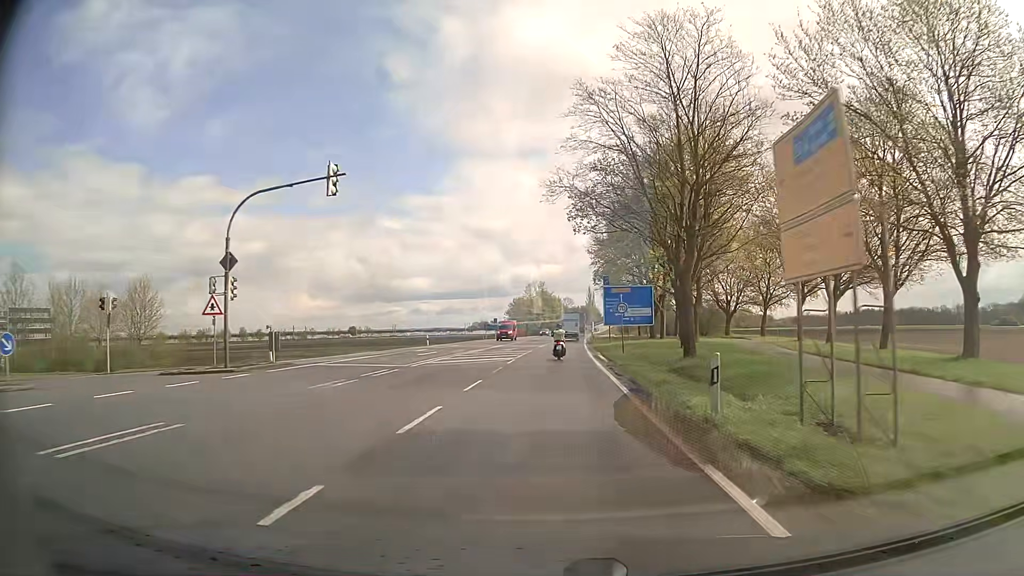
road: secondary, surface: asphalt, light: Day
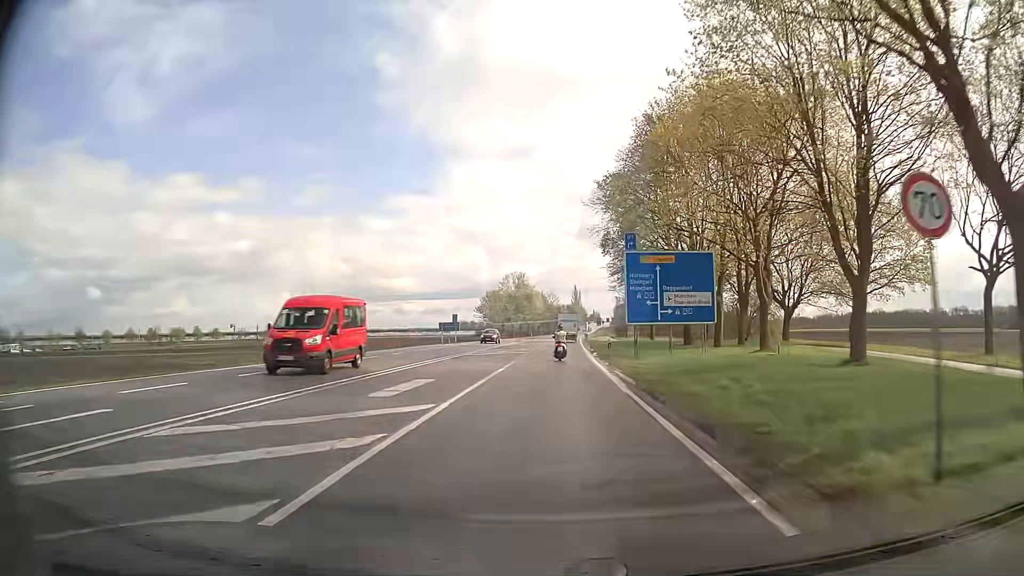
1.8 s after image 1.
(+0.2, +30.0) m; +2°
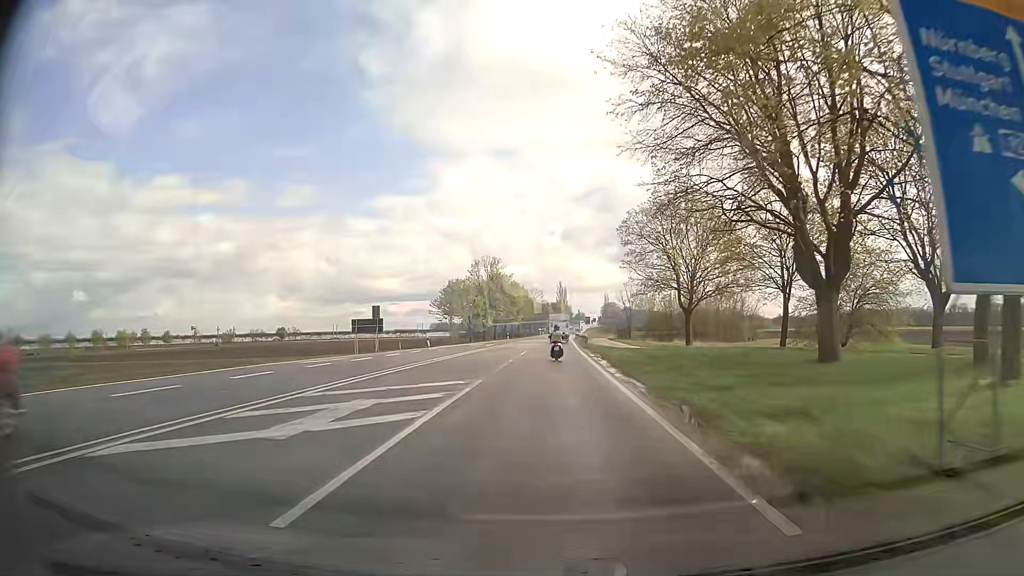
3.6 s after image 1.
(+0.1, +30.2) m; +1°
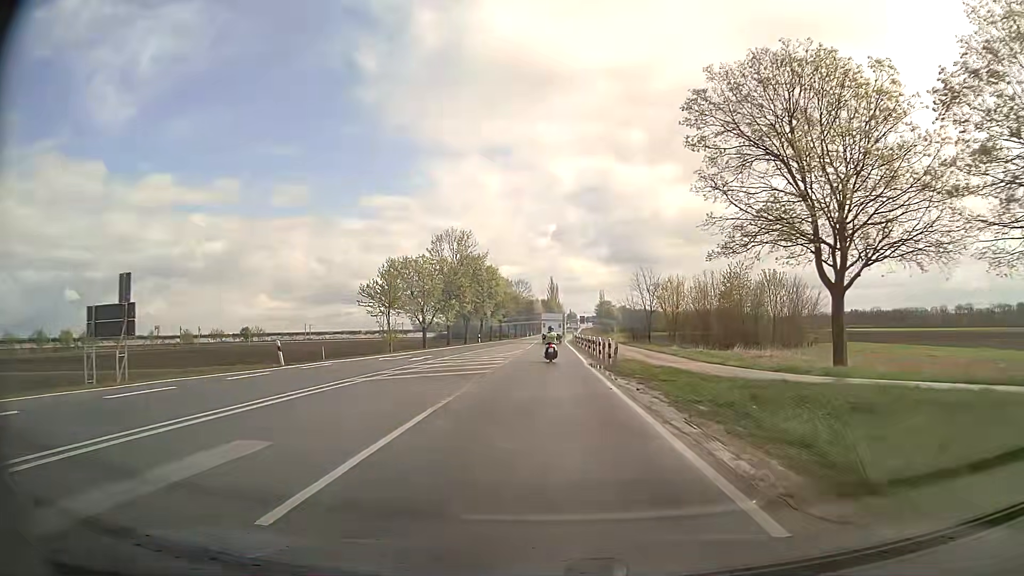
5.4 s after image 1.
(+0.3, +30.3) m; +1°
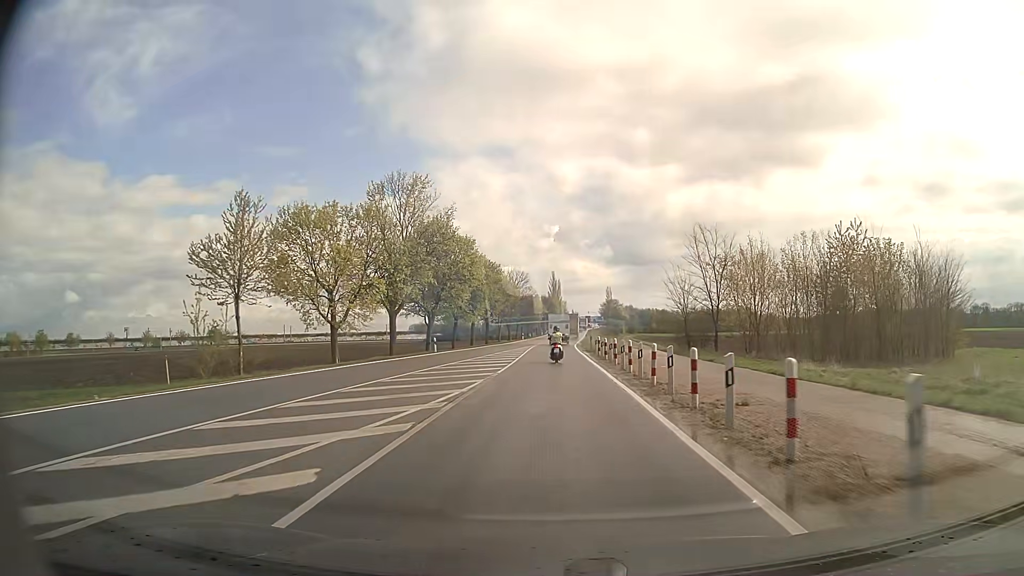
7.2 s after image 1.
(+0.1, +30.4) m; 0°
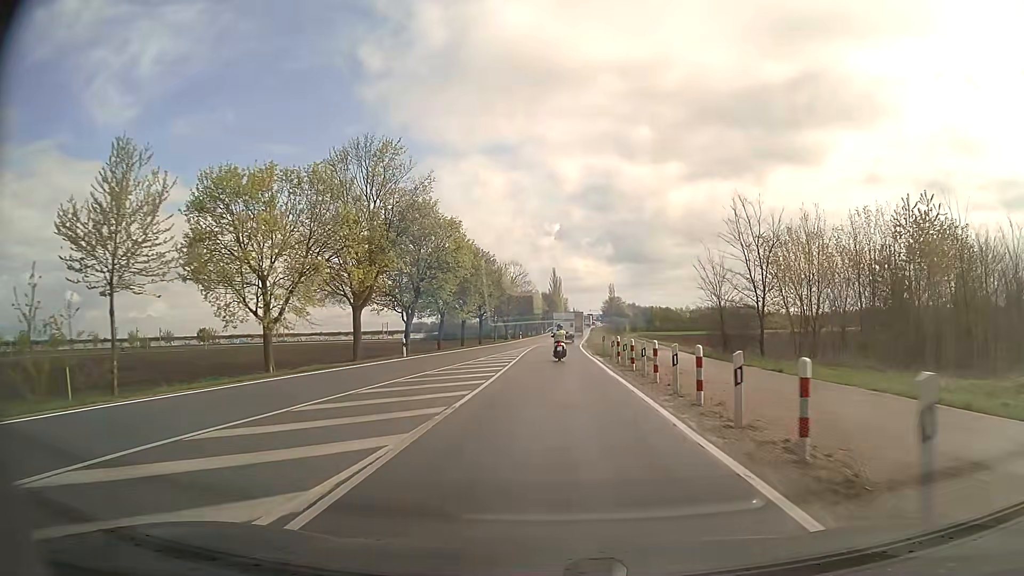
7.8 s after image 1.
(0.0, +10.1) m; 0°
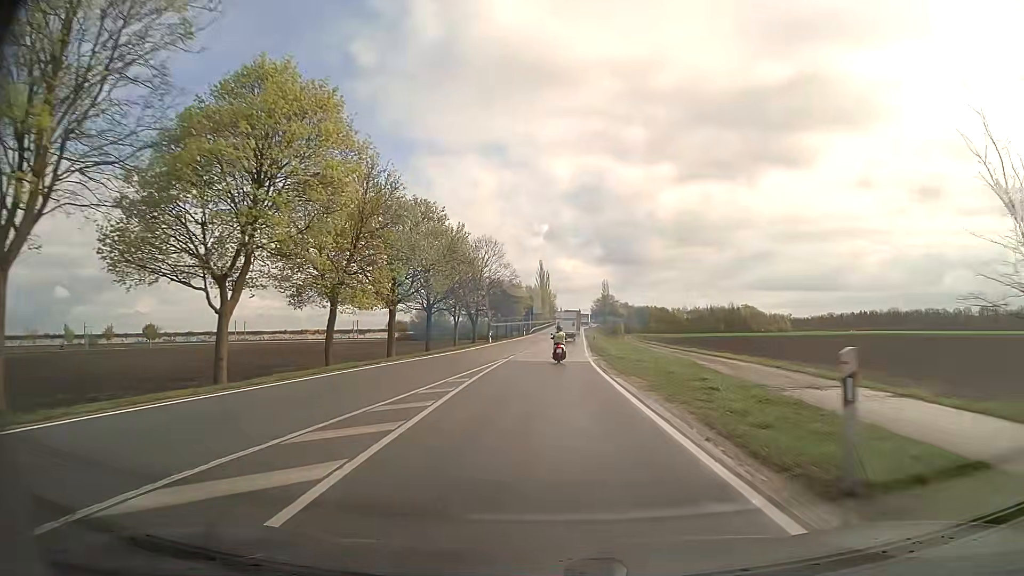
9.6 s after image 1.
(+0.2, +30.2) m; +1°
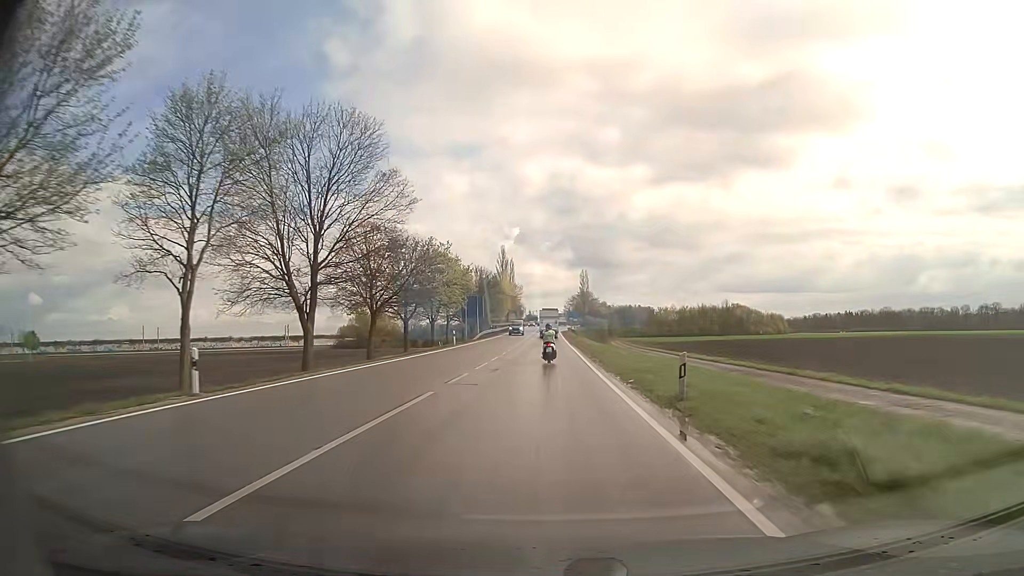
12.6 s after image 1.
(+1.3, +50.6) m; +3°
(0, +10) (0, +20) (0, +30) (0, +40) (0, +50) (0, +60) (0, +70) (0, +80) (0, +90) (0, +100) m
